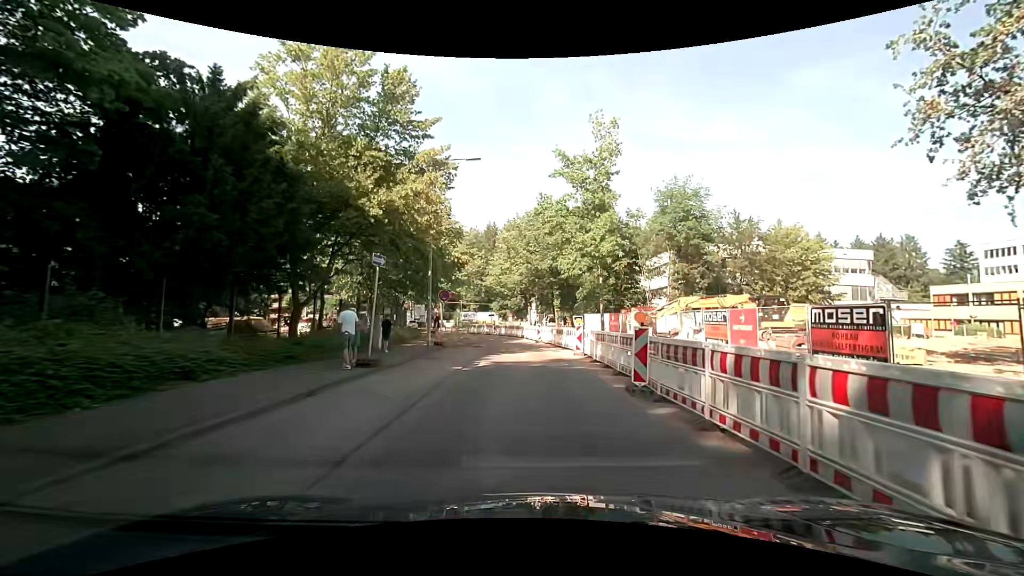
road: residential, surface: asphalt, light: Day
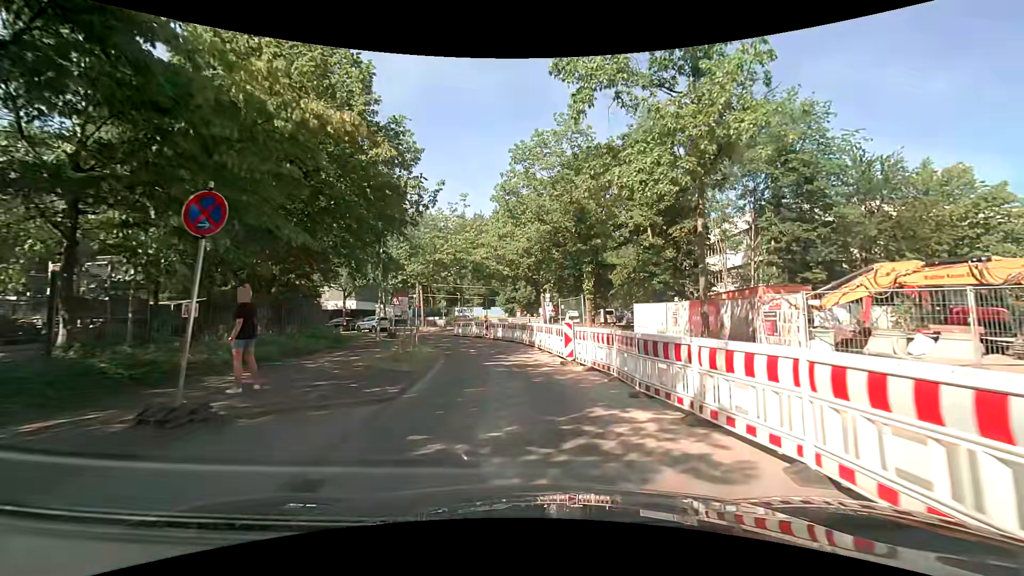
(-0.2, +19.7) m; -2°
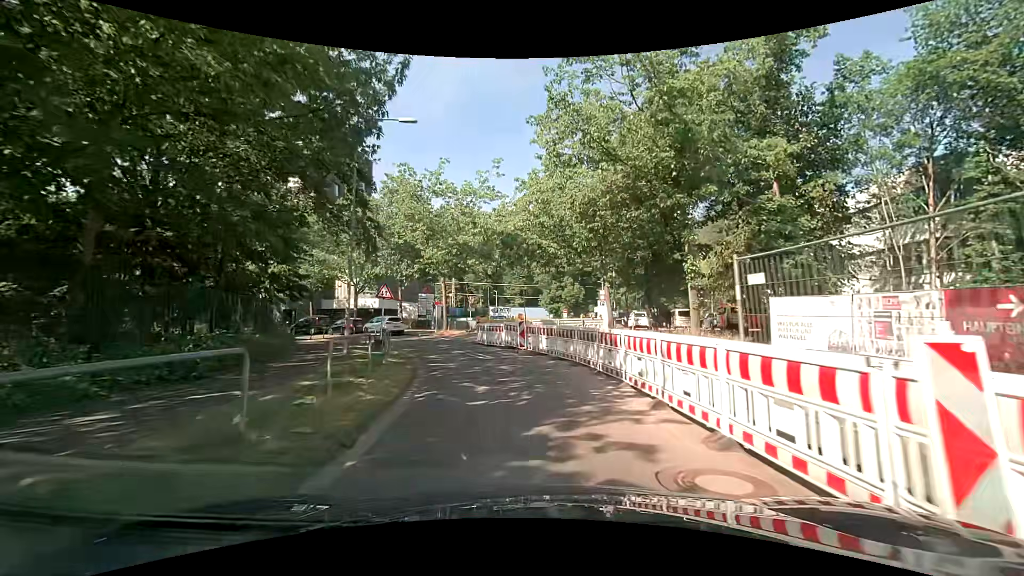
(-0.5, +12.0) m; -5°
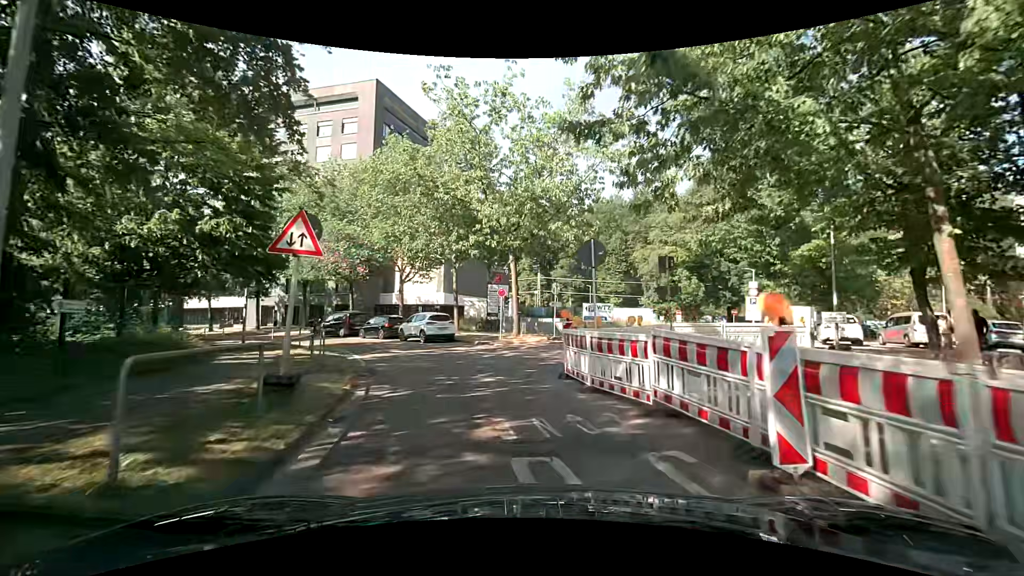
(-1.4, +15.2) m; -11°
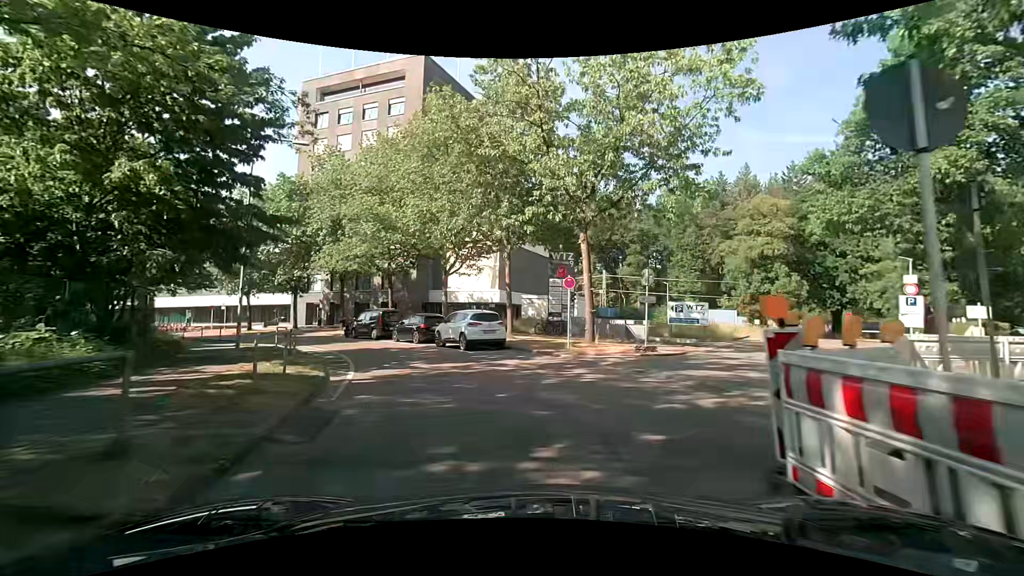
(-0.4, +7.2) m; -7°
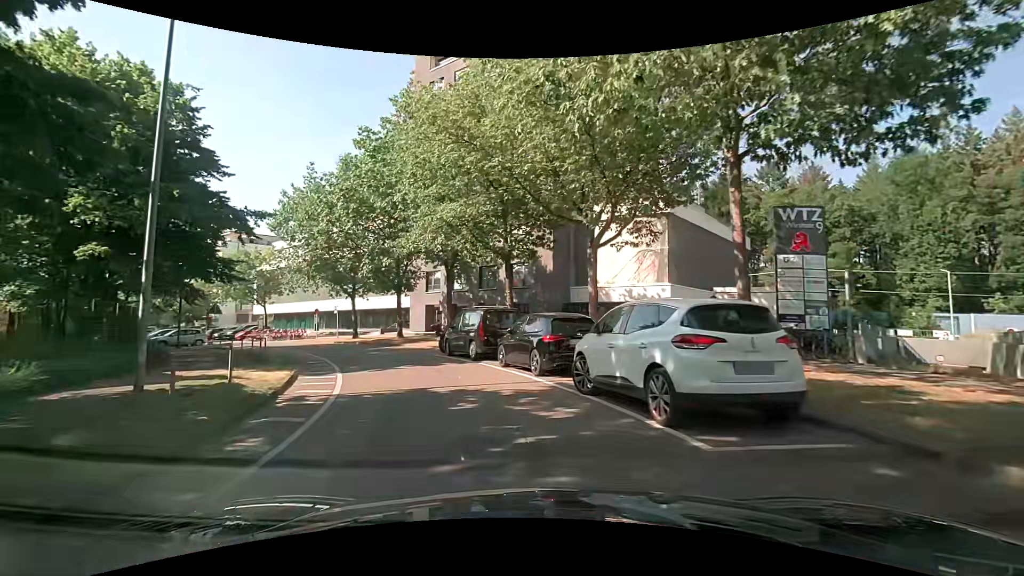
(-1.7, +13.7) m; -16°
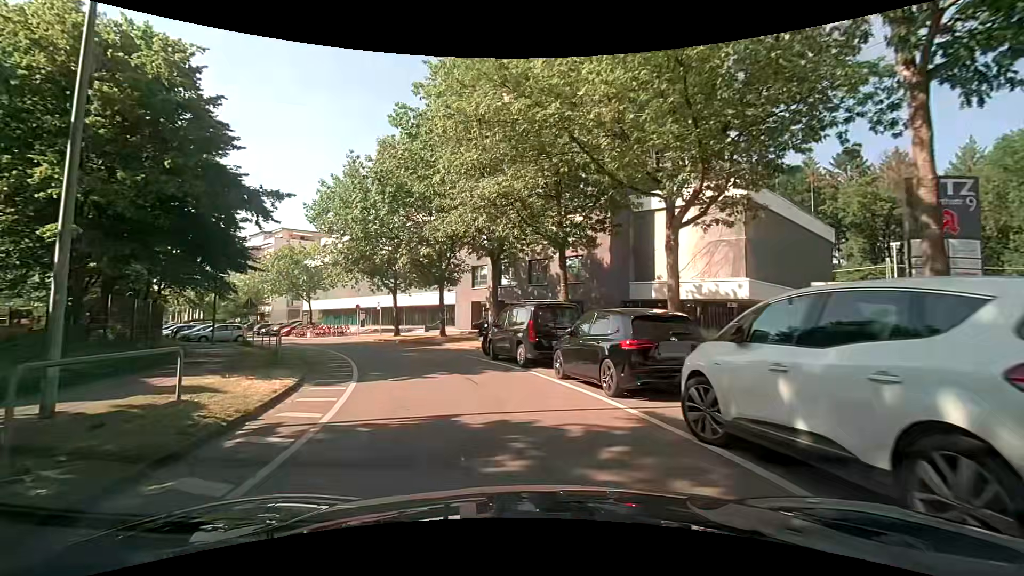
(-0.2, +3.4) m; -6°
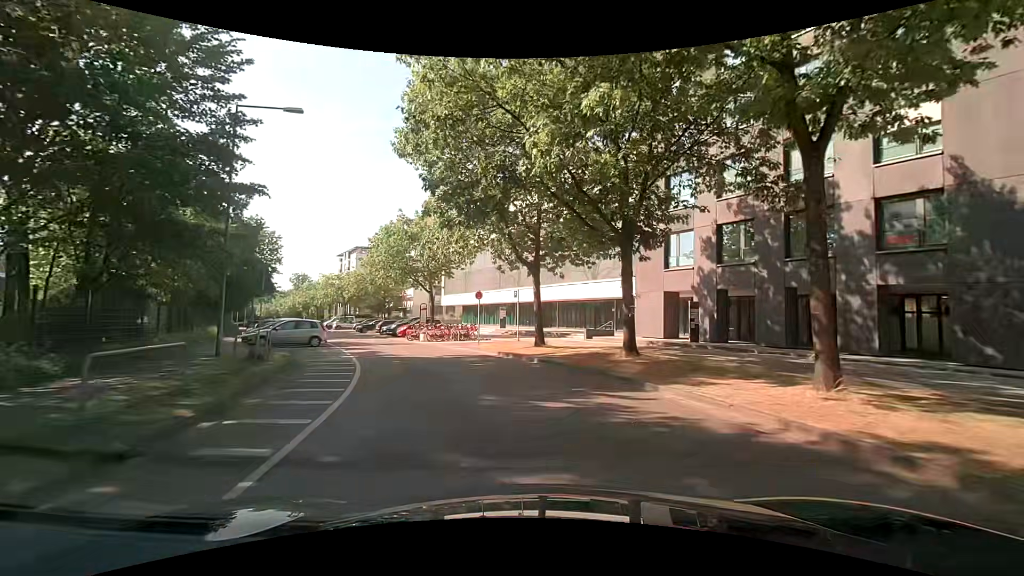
(-3.4, +16.9) m; -17°
